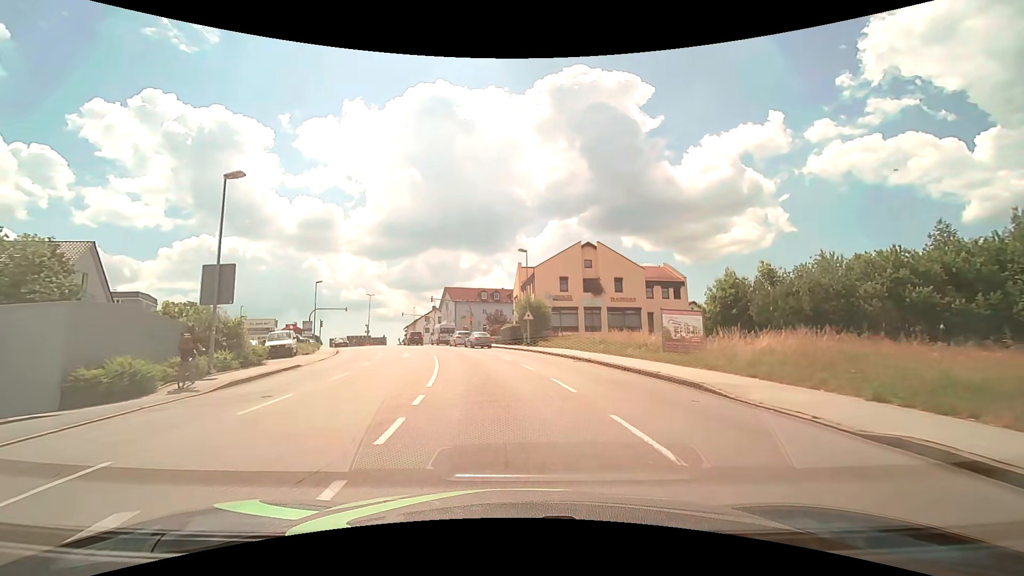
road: tertiary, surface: asphalt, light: Day
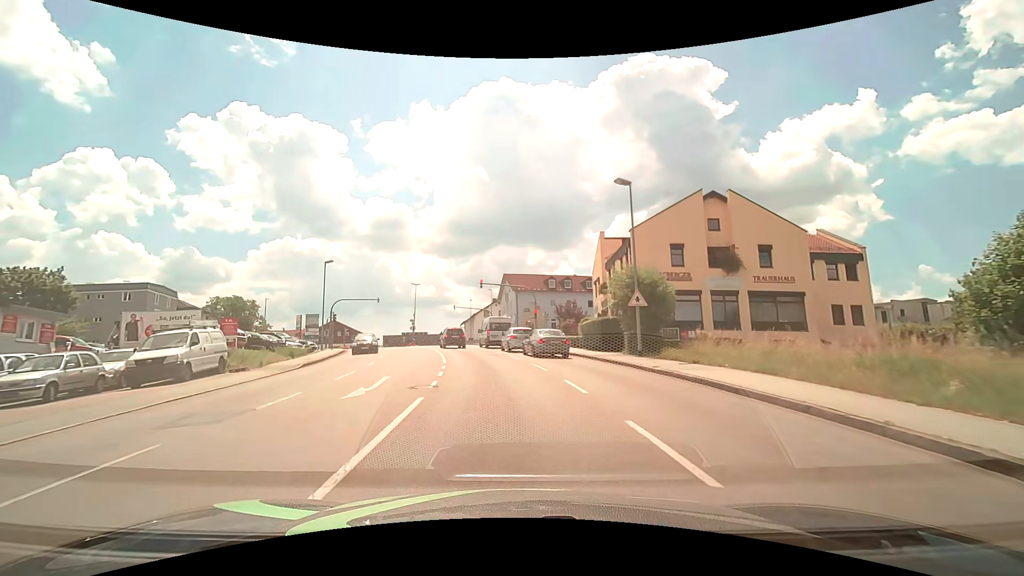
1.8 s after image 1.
(-1.3, +18.5) m; -8°
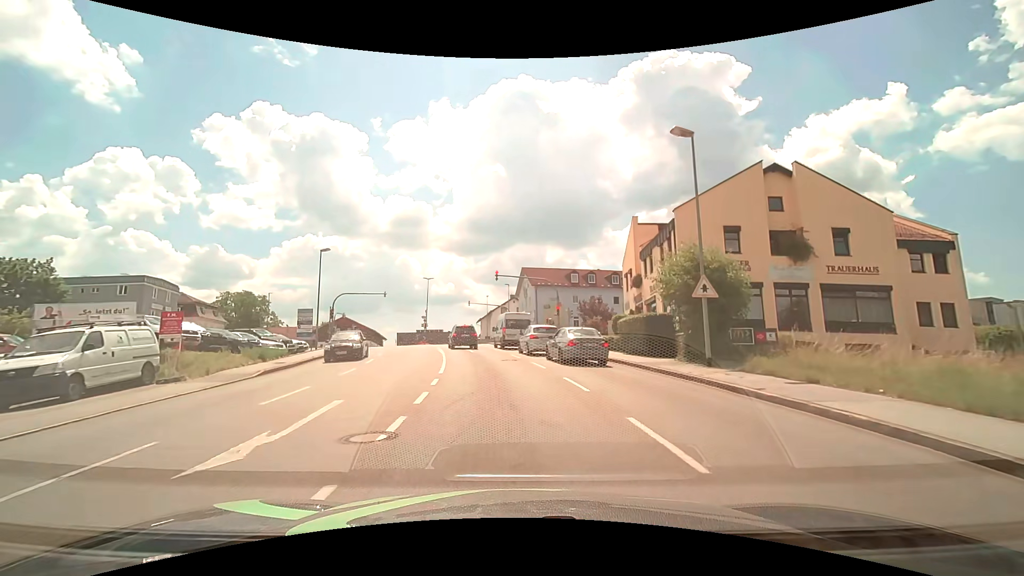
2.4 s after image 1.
(-0.1, +5.6) m; -2°
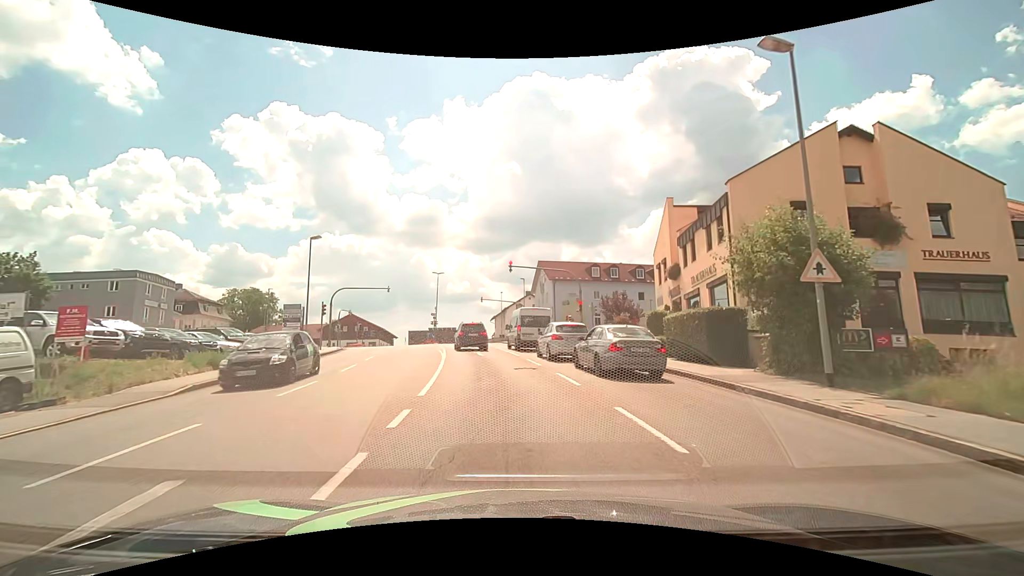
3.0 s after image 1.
(-0.1, +5.2) m; -2°
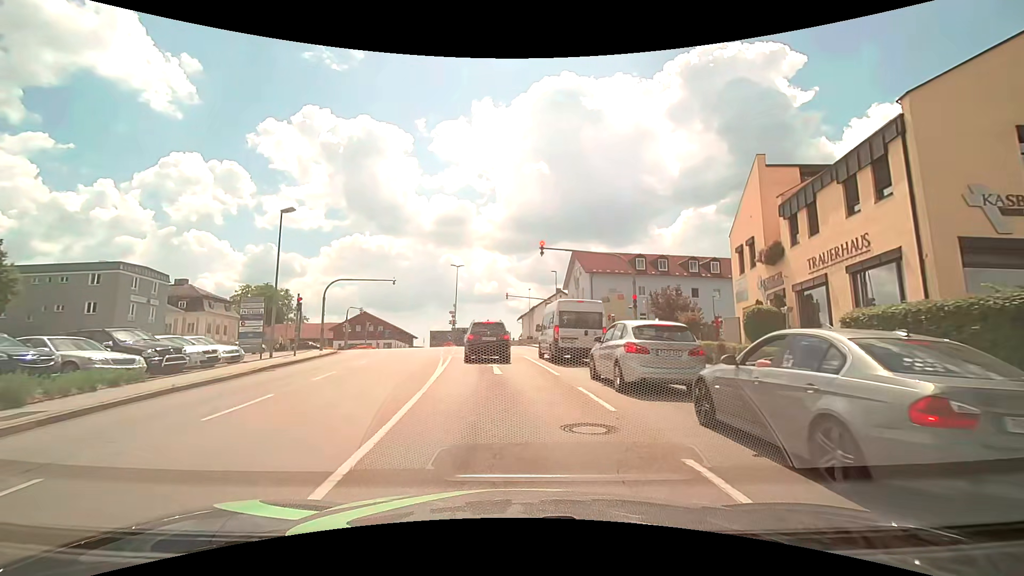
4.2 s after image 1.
(-0.3, +8.8) m; -3°
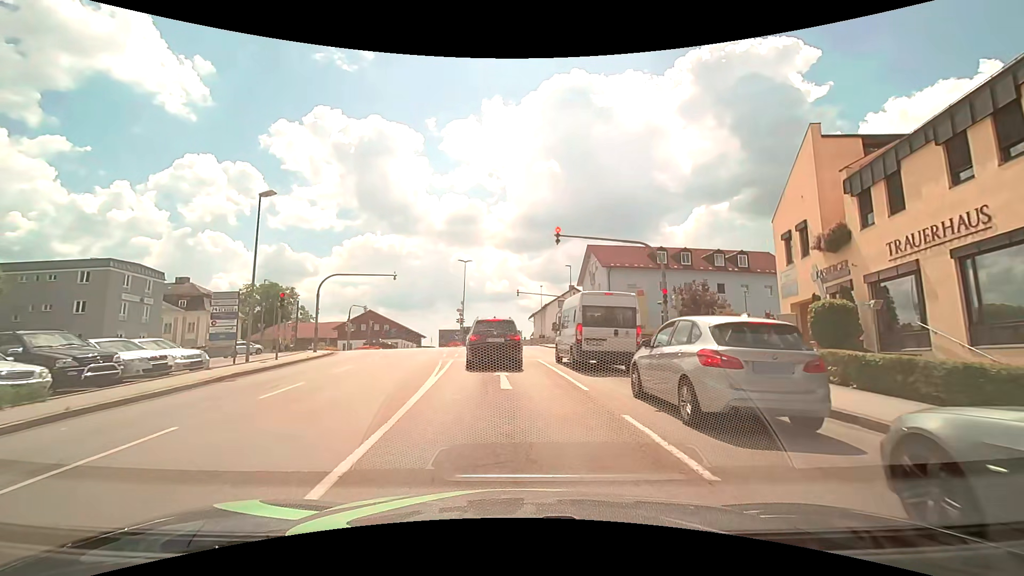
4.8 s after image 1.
(-0.1, +3.5) m; -2°
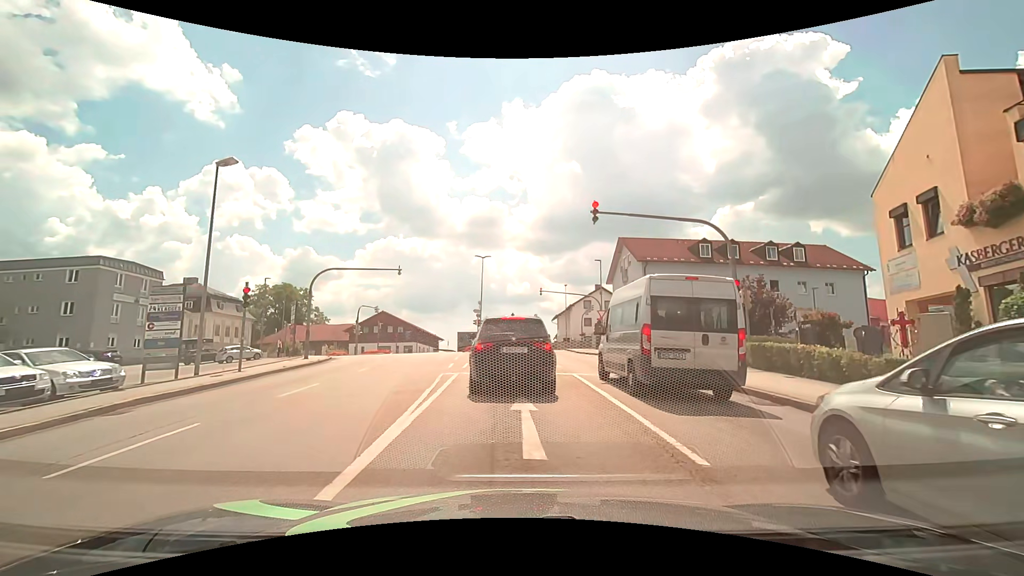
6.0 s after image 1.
(-0.1, +5.3) m; -4°
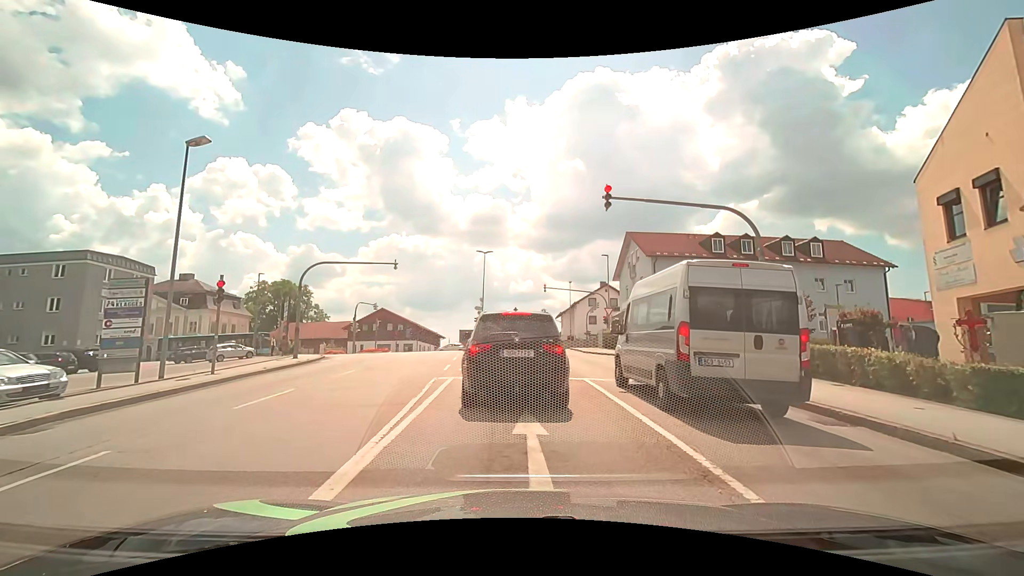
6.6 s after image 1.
(0.0, +1.9) m; +1°
